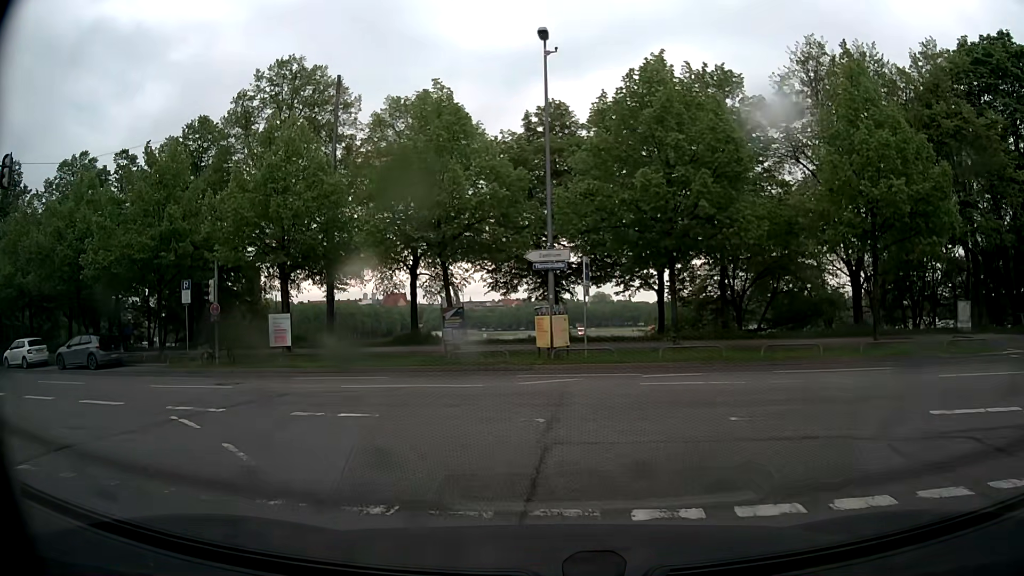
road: tertiary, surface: asphalt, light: Day
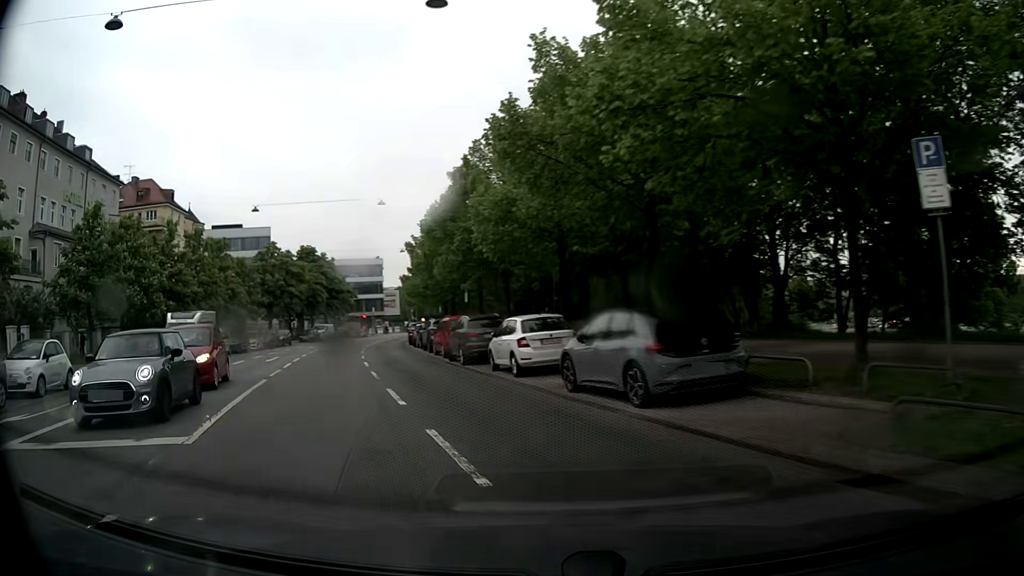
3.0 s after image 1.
(-9.3, +18.1) m; -58°
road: secondary
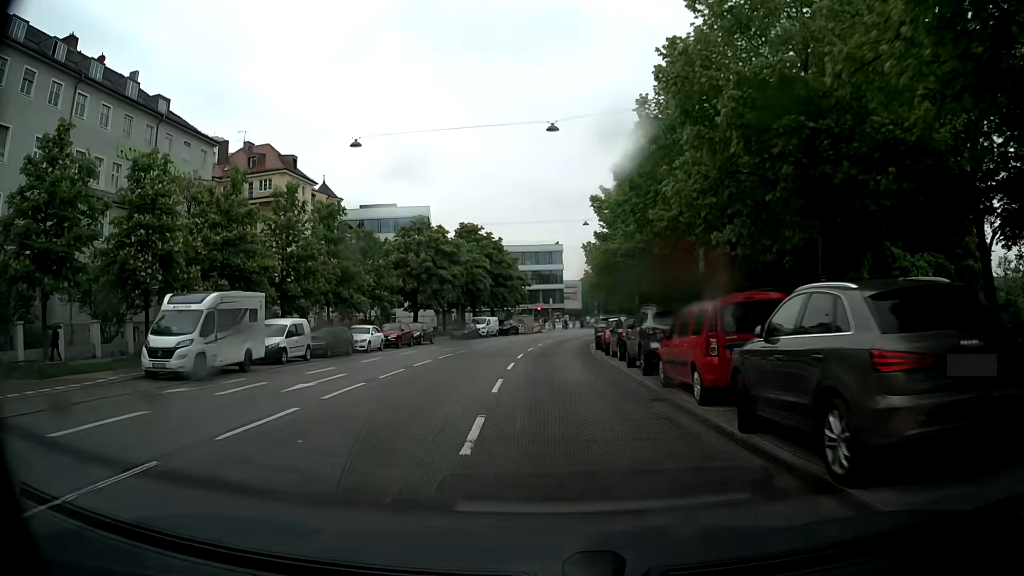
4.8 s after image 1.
(-4.0, +16.9) m; -18°
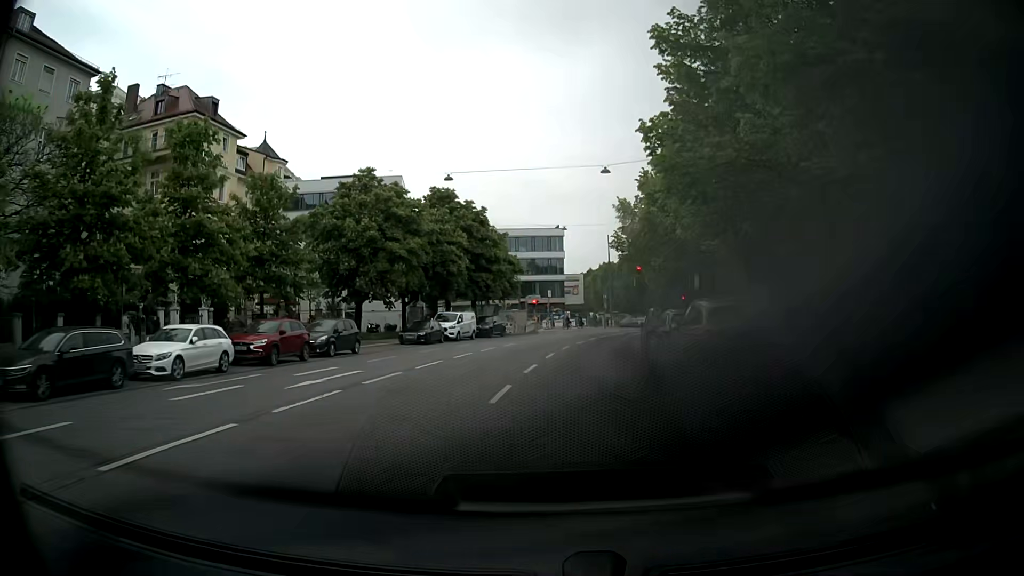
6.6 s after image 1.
(0.0, +20.5) m; +1°
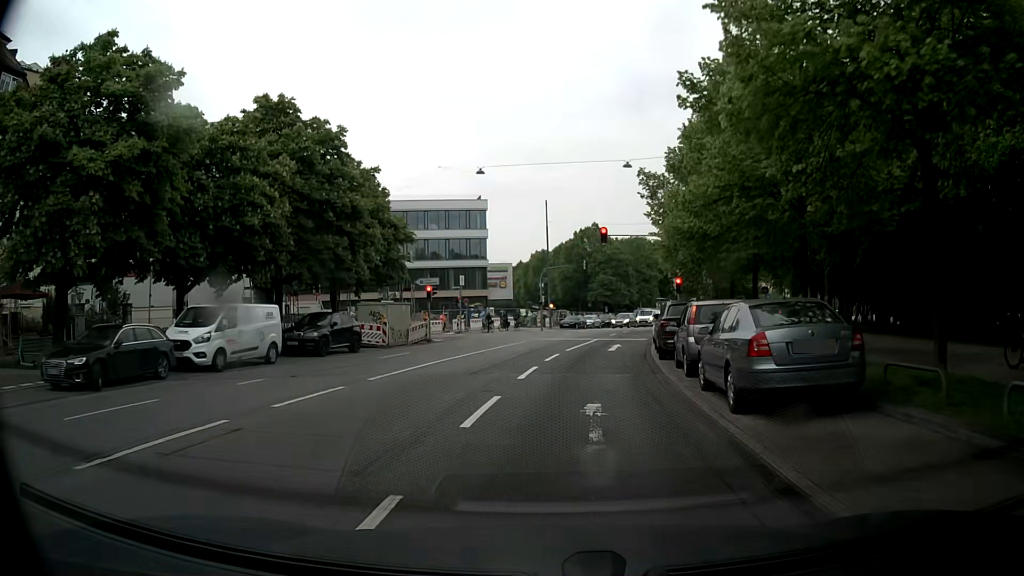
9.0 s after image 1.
(+1.3, +26.4) m; +6°
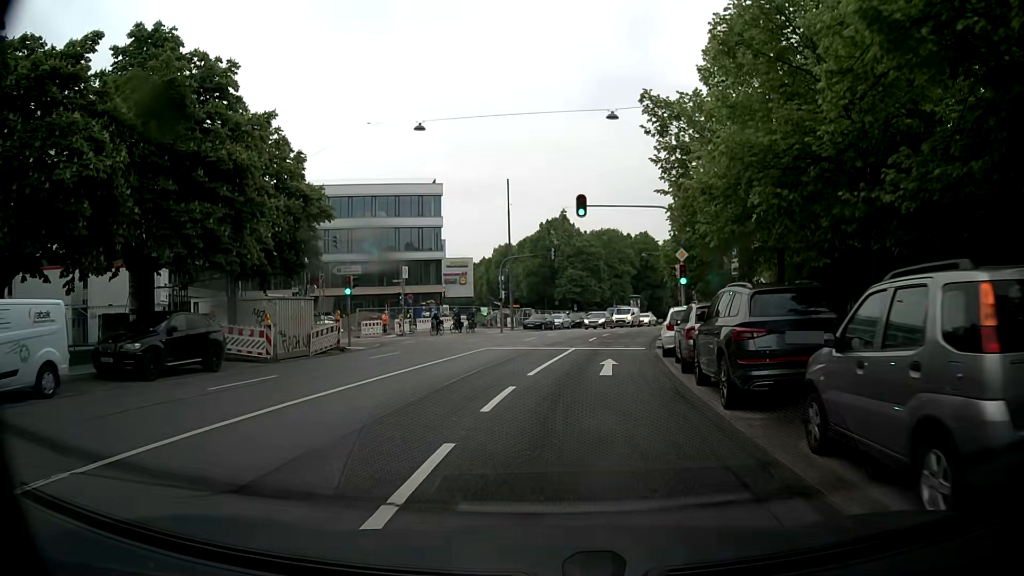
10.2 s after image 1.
(+0.2, +10.1) m; +3°
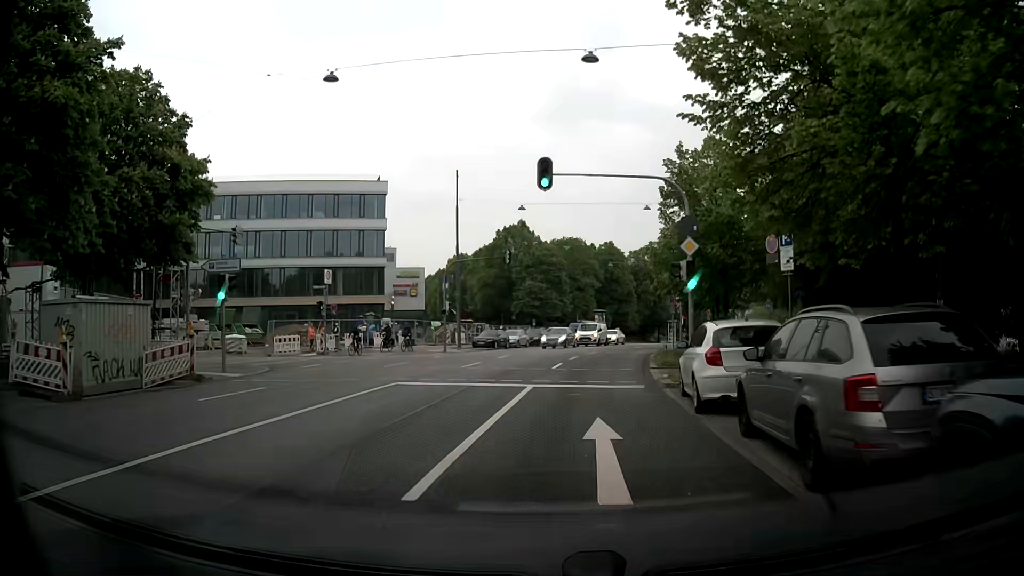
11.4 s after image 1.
(+0.3, +9.1) m; +5°
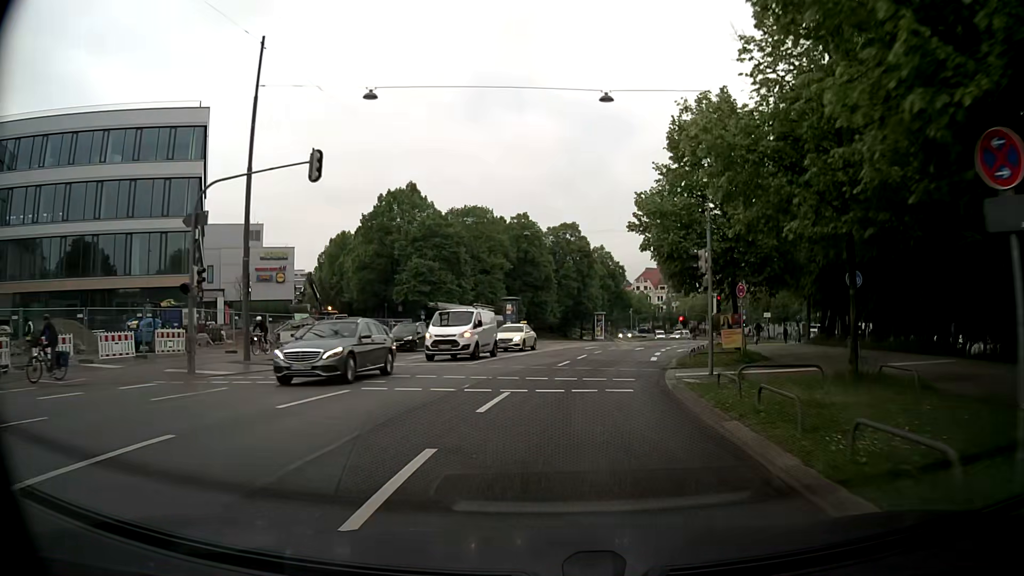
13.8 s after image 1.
(+1.1, +24.5) m; +7°
(0, +10) (+1, +20) (+3, +30) (+5, +40) (+7, +49) (+10, +59) (+13, +68) (+17, +78) (+21, +87) (+25, +96) m
